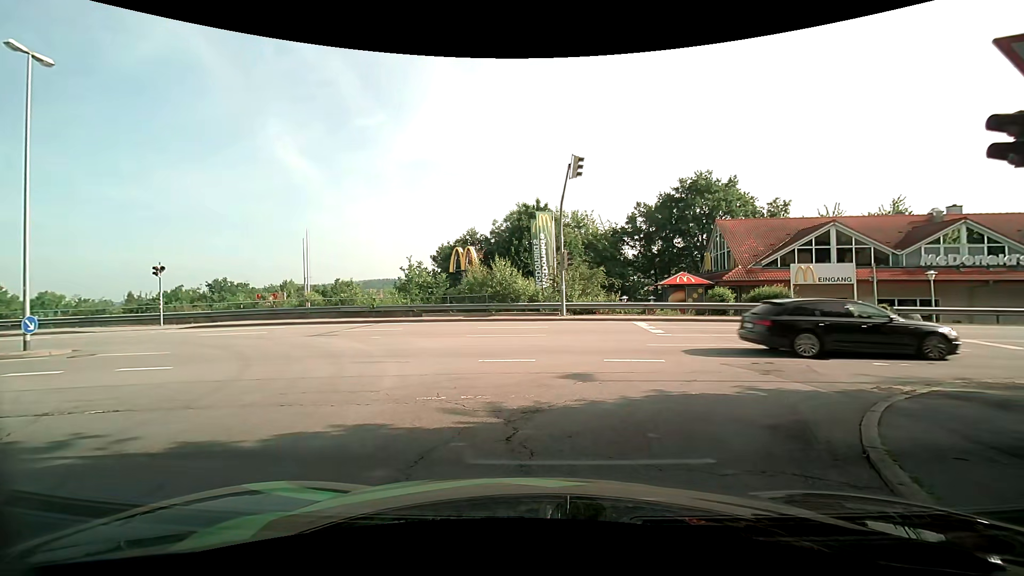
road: residential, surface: asphalt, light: Day
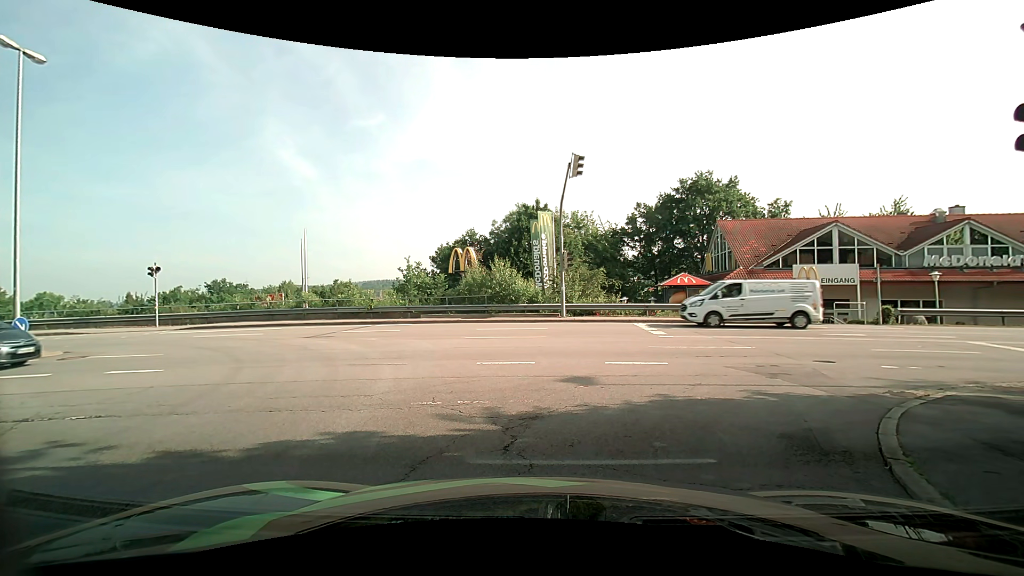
(0.0, +0.3) m; 0°
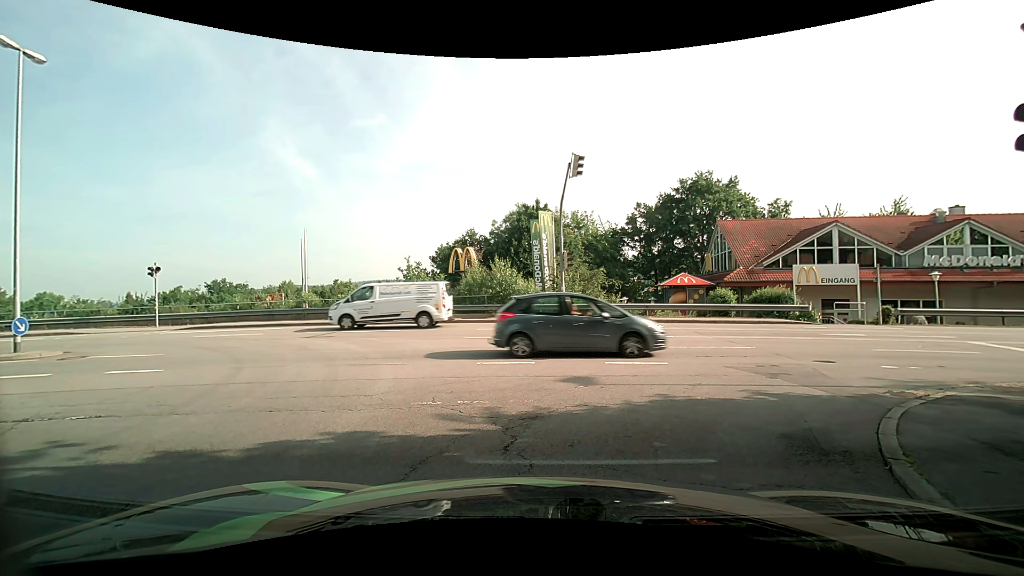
(0.0, 0.0) m; 0°
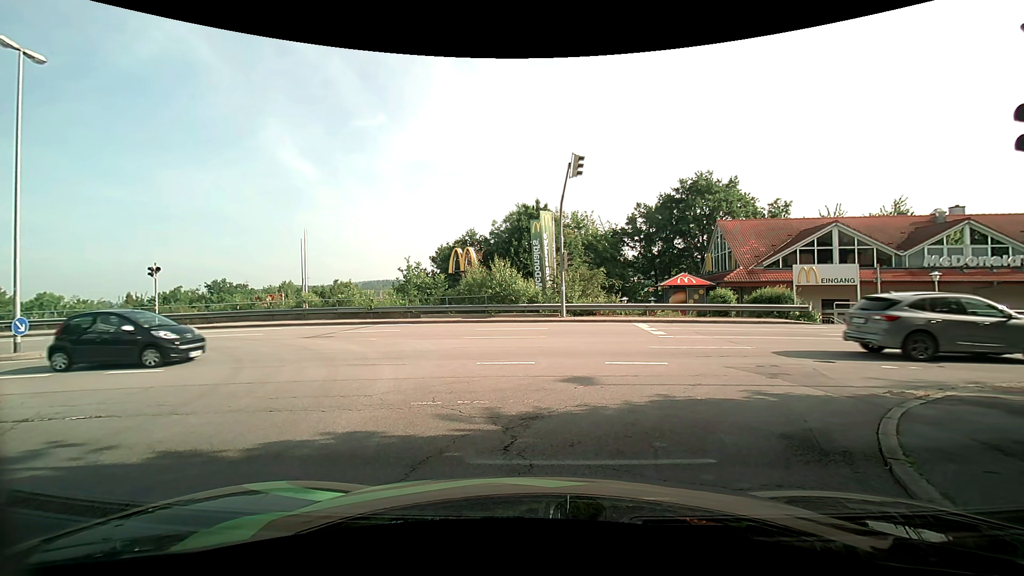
(0.0, 0.0) m; 0°
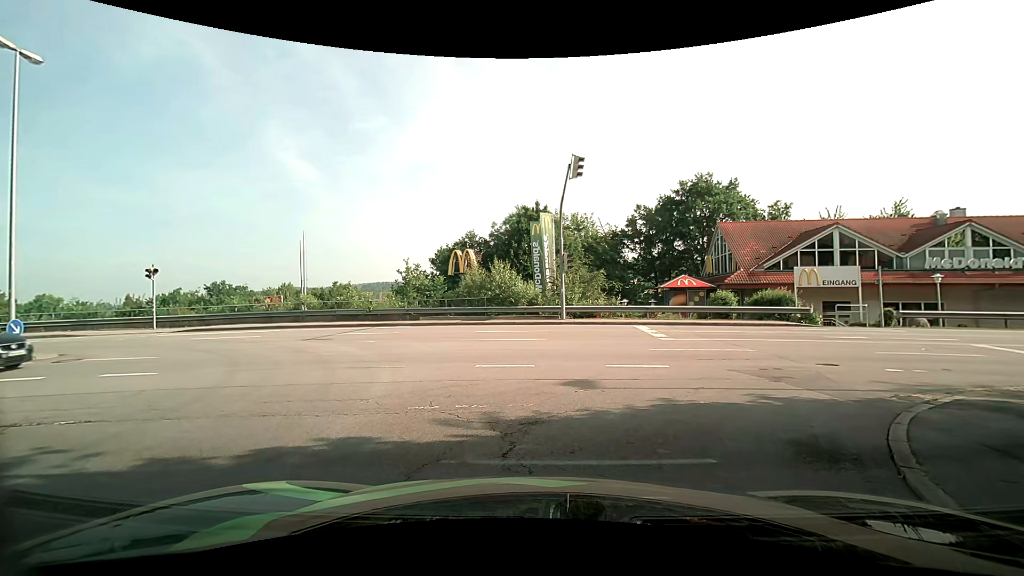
(0.0, +0.2) m; 0°
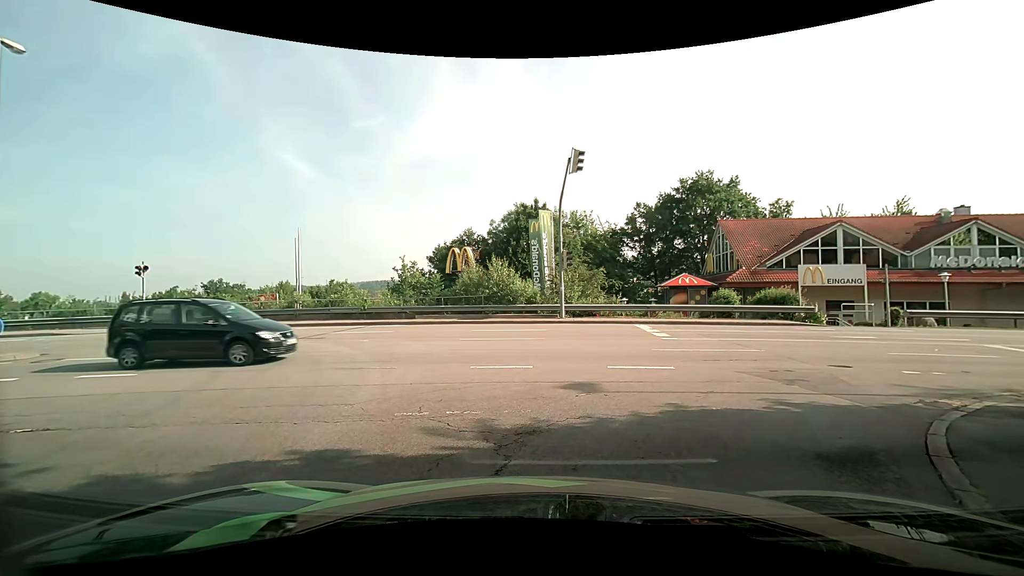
(0.0, +0.6) m; 0°
